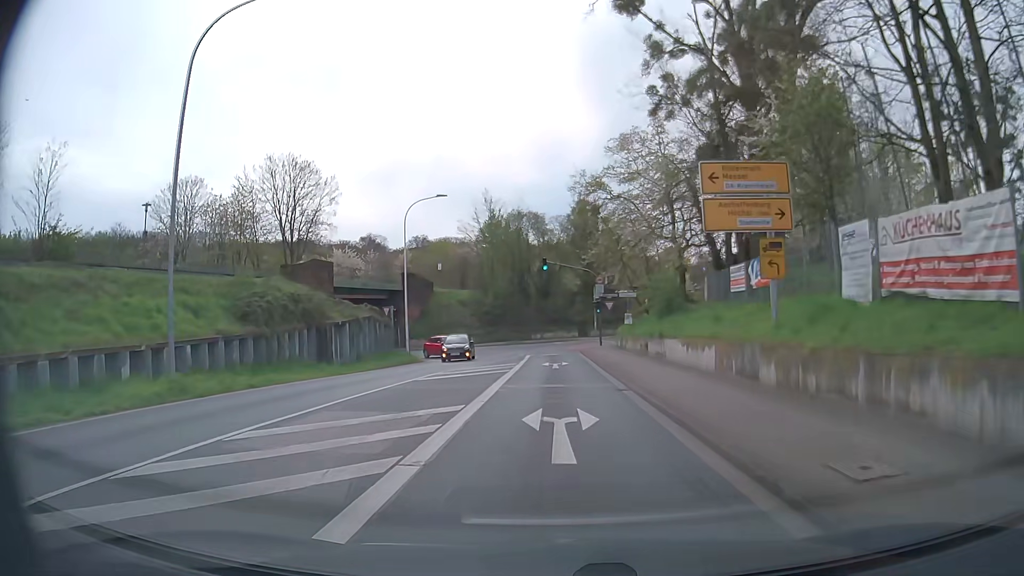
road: secondary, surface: asphalt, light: Day
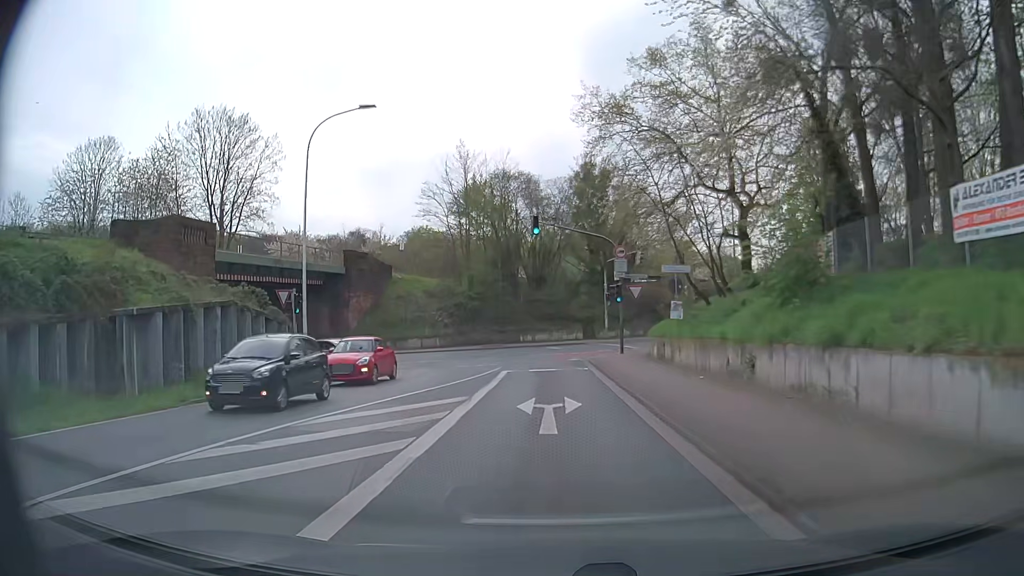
(0.0, +17.1) m; 0°
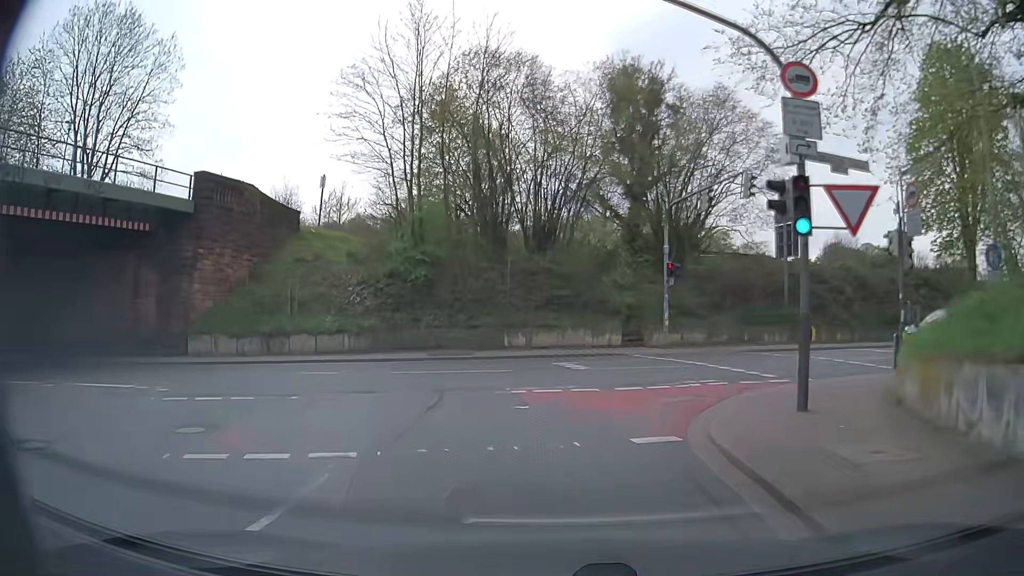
(0.0, +22.0) m; 0°
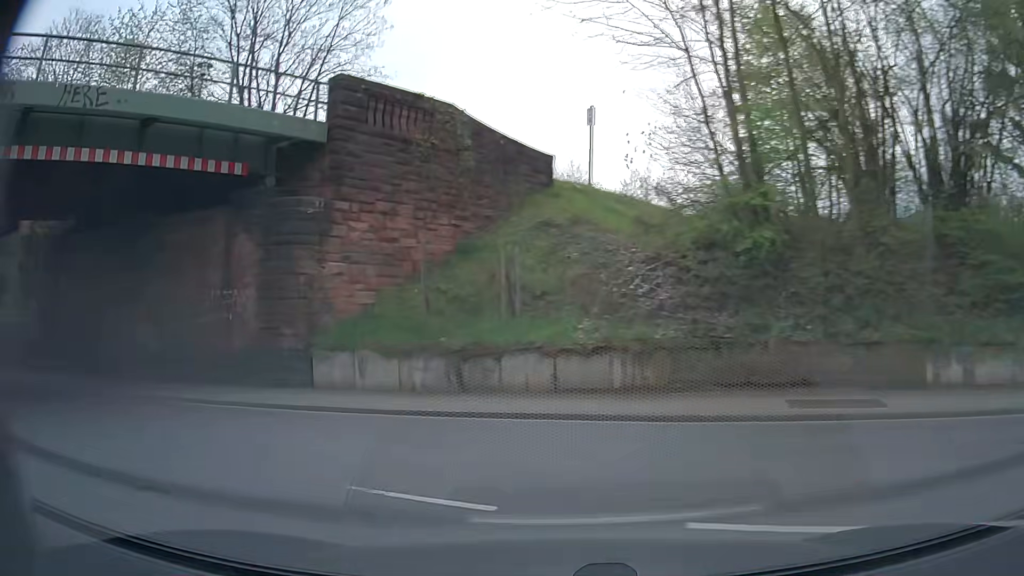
(-1.9, +12.1) m; -27°
